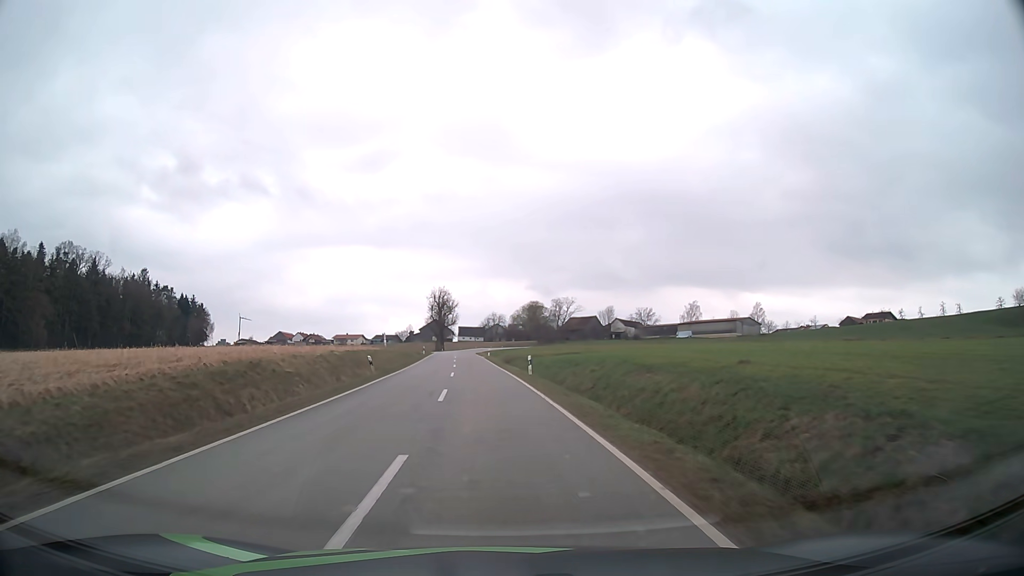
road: tertiary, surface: asphalt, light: Day
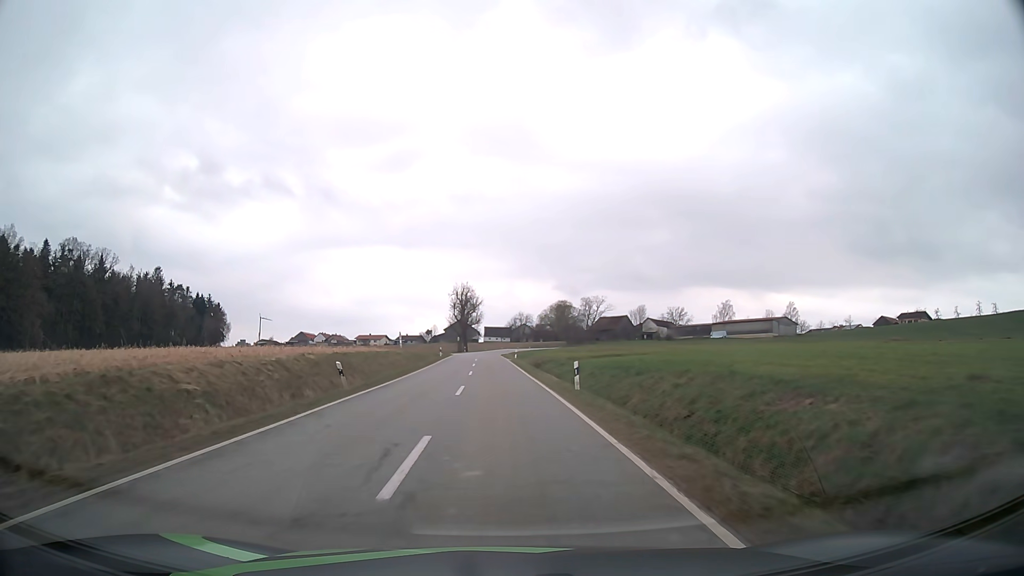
(-0.2, +10.3) m; -2°
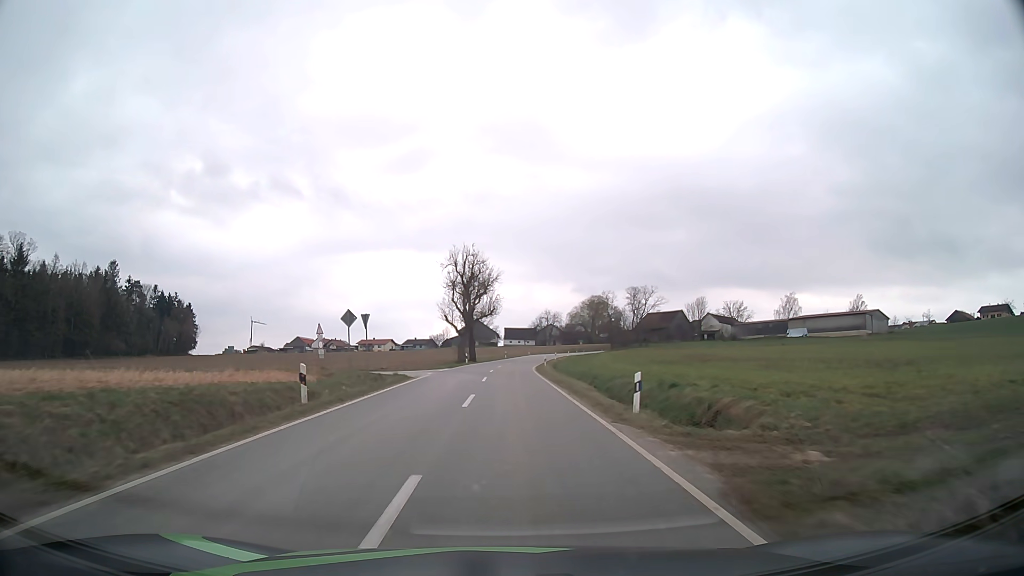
(-1.5, +51.6) m; -2°
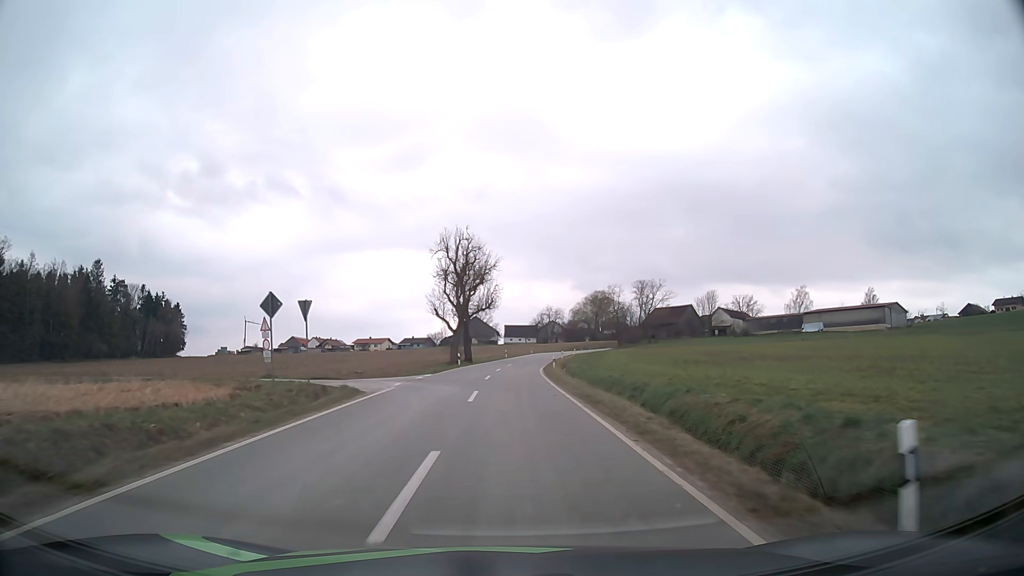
(0.0, +10.4) m; 0°
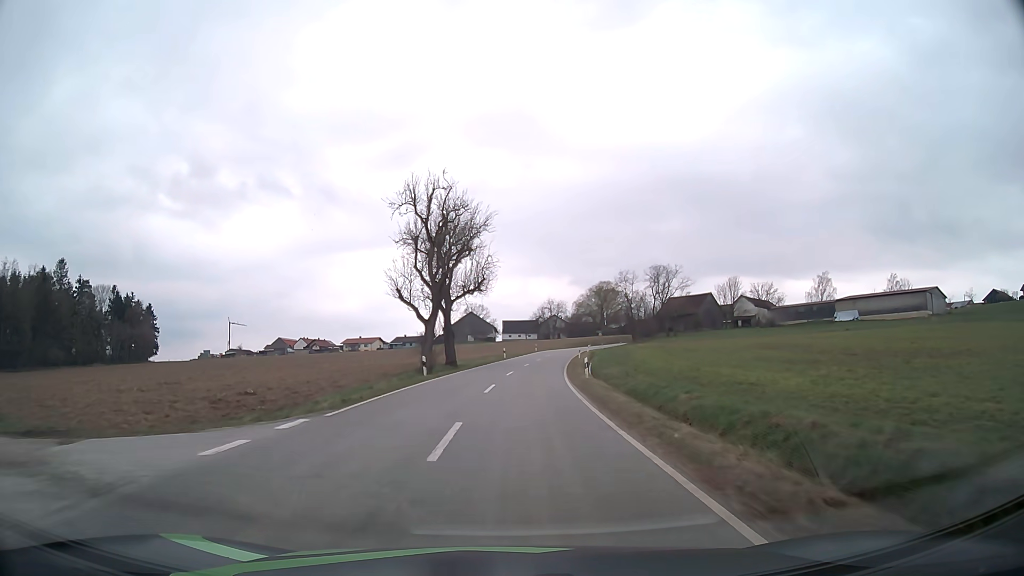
(0.0, +20.9) m; 0°
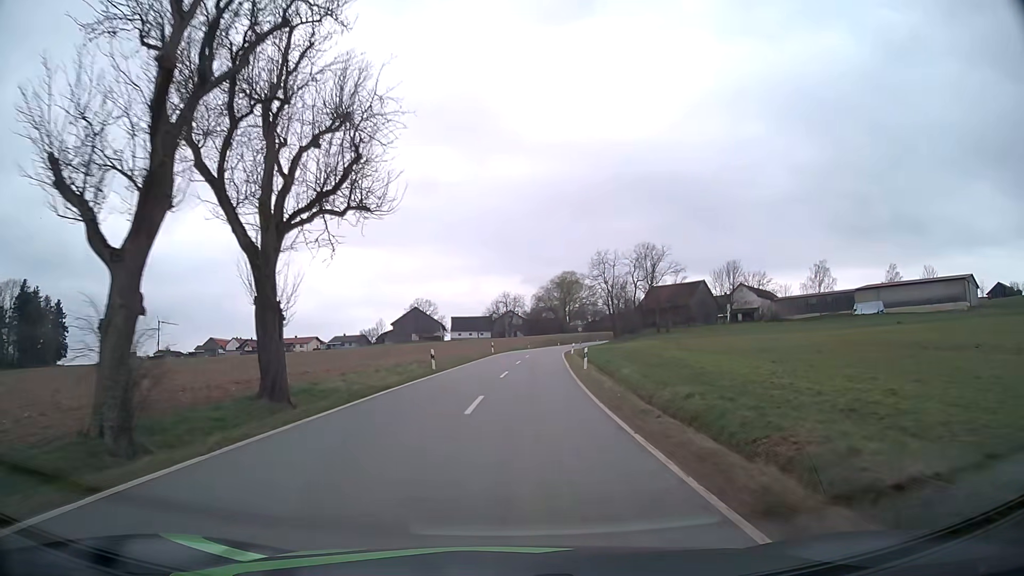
(+0.9, +31.6) m; +4°
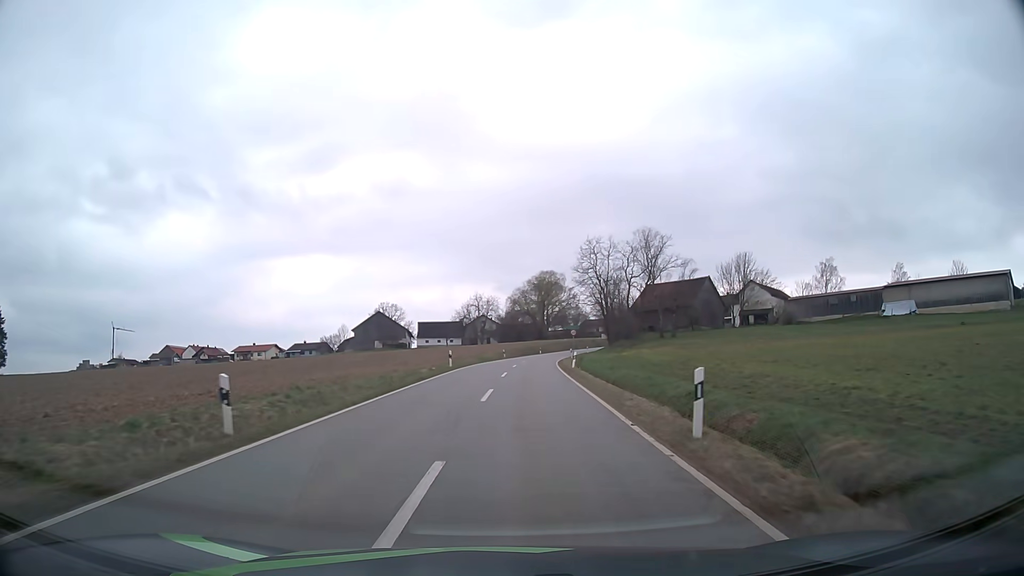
(+0.5, +21.1) m; +2°
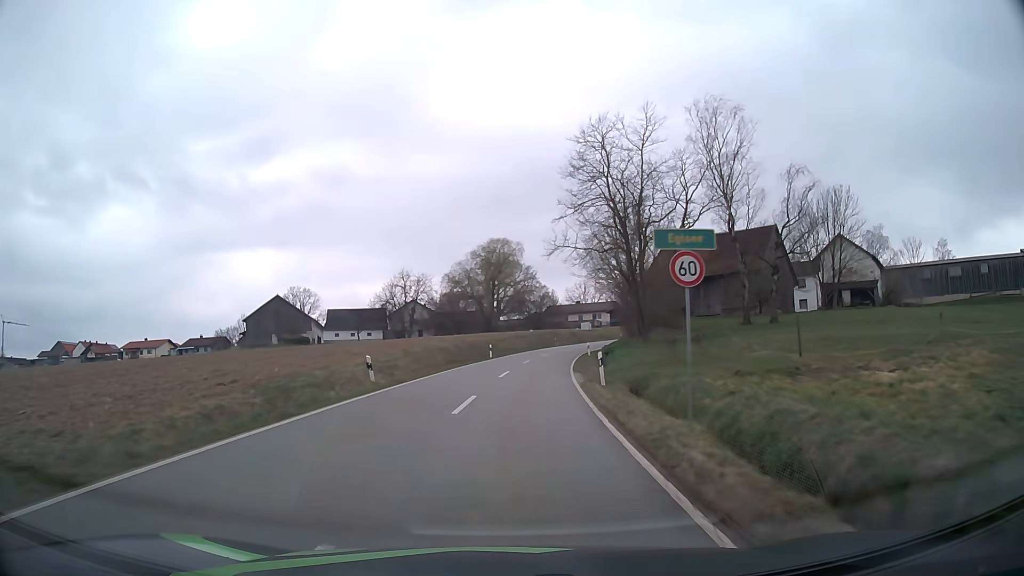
(+2.3, +51.3) m; +4°
(0, +10) (+1, +20) (+1, +30) (+2, +40) (+4, +50) (+6, +60) (+8, +69) (+11, +79) (+16, +88) (+21, +96) m
